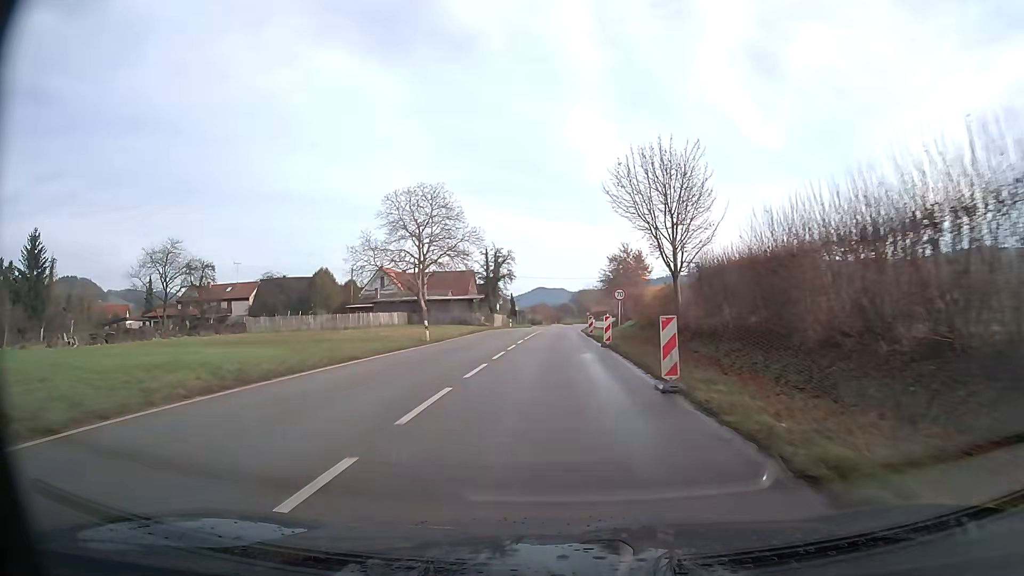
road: secondary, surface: asphalt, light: Day
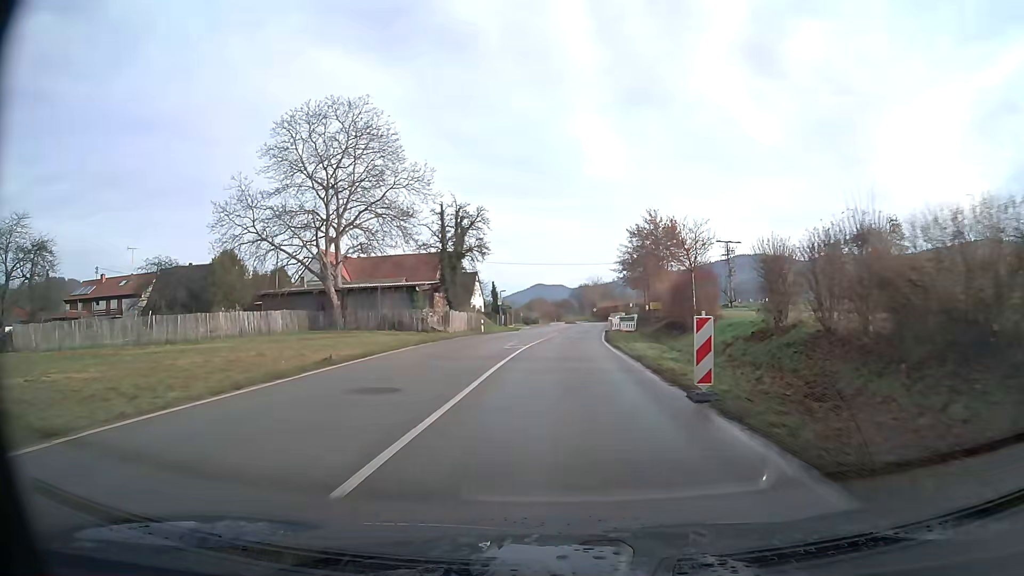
(0.0, +32.0) m; 0°
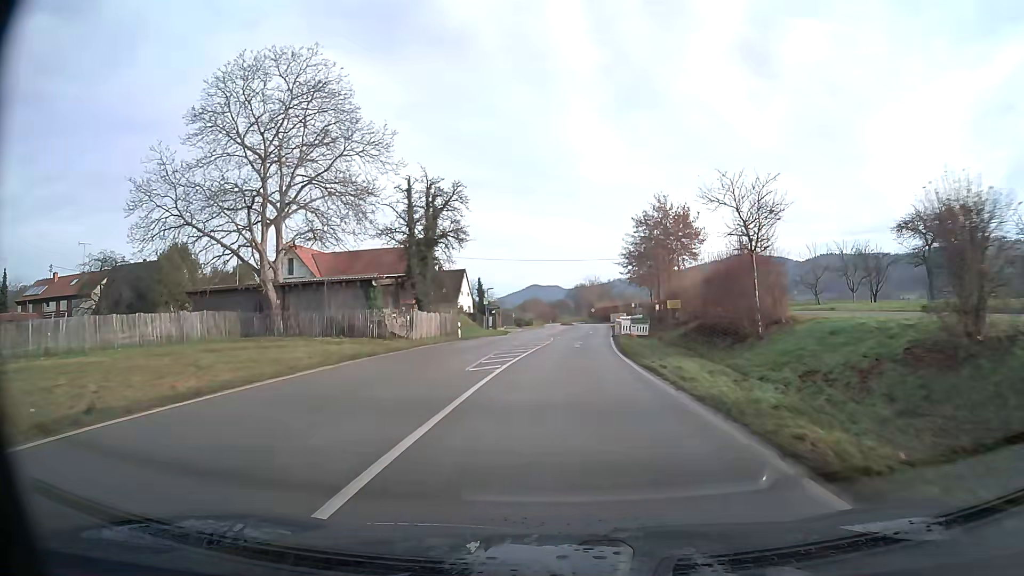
(0.0, +10.1) m; +1°
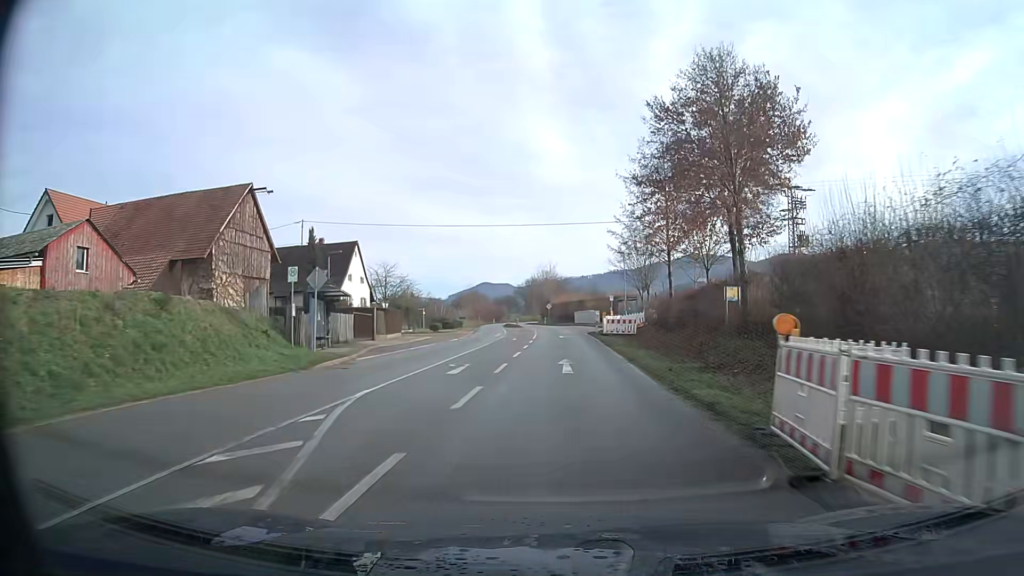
(+1.3, +38.2) m; +4°
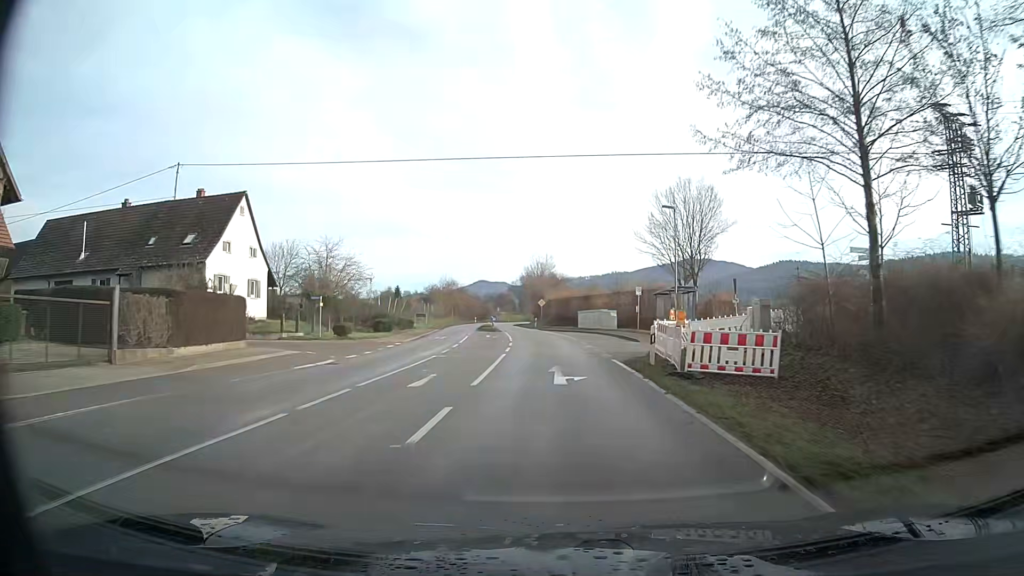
(+0.1, +27.3) m; 0°
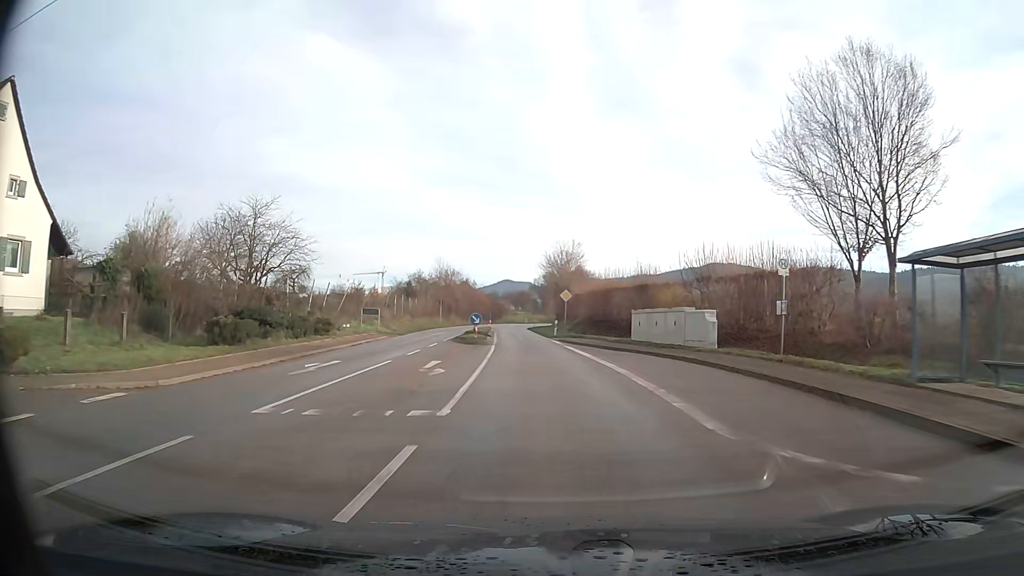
(-0.5, +26.9) m; -2°
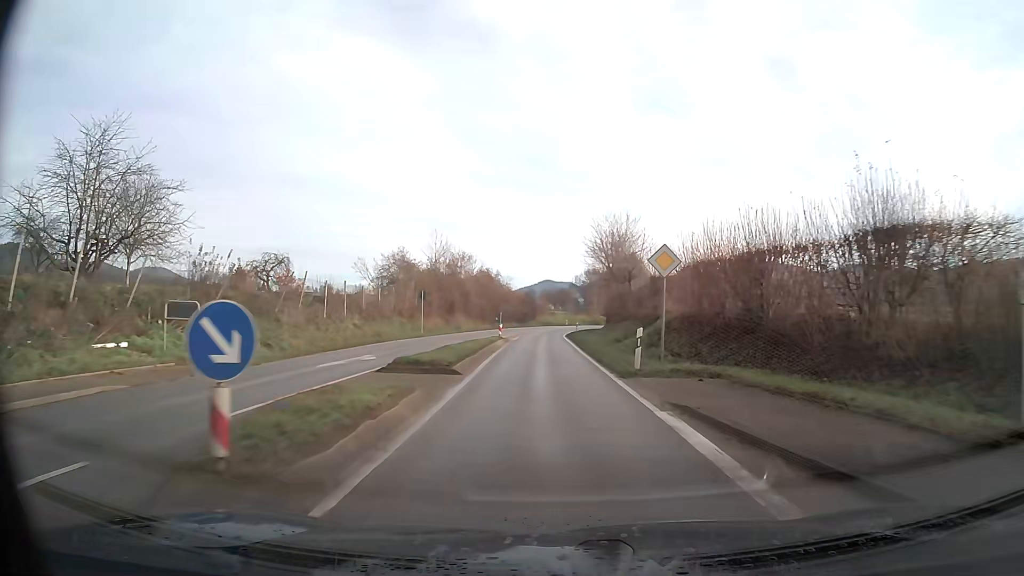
(-0.7, +26.8) m; -3°
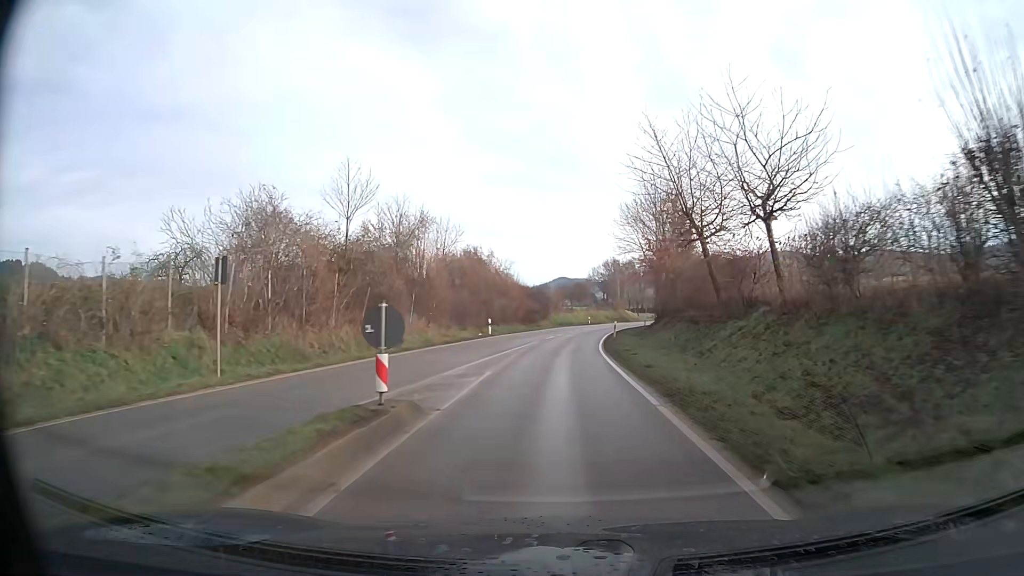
(-0.3, +26.9) m; -1°
